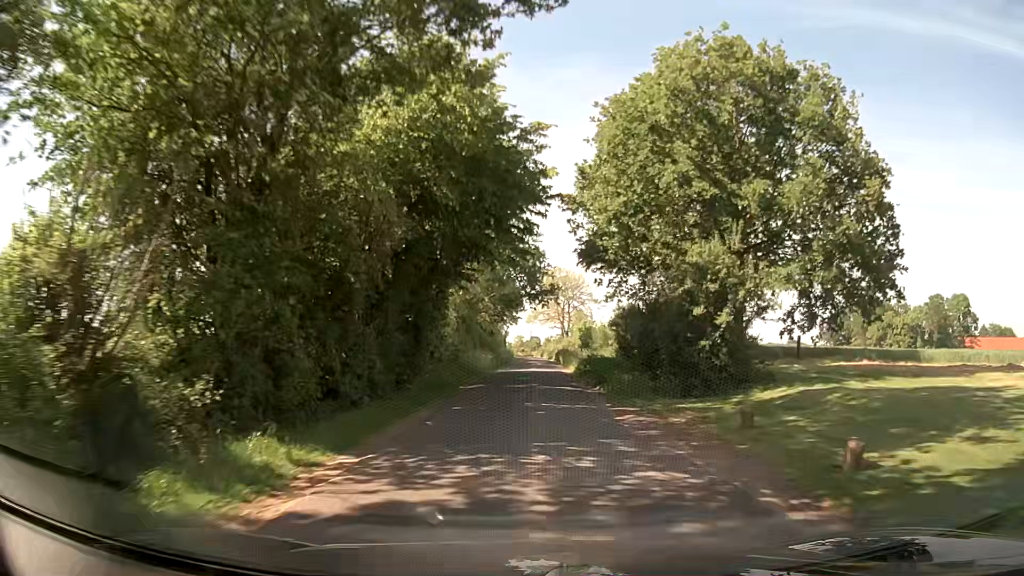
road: unclassified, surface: asphalt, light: Day
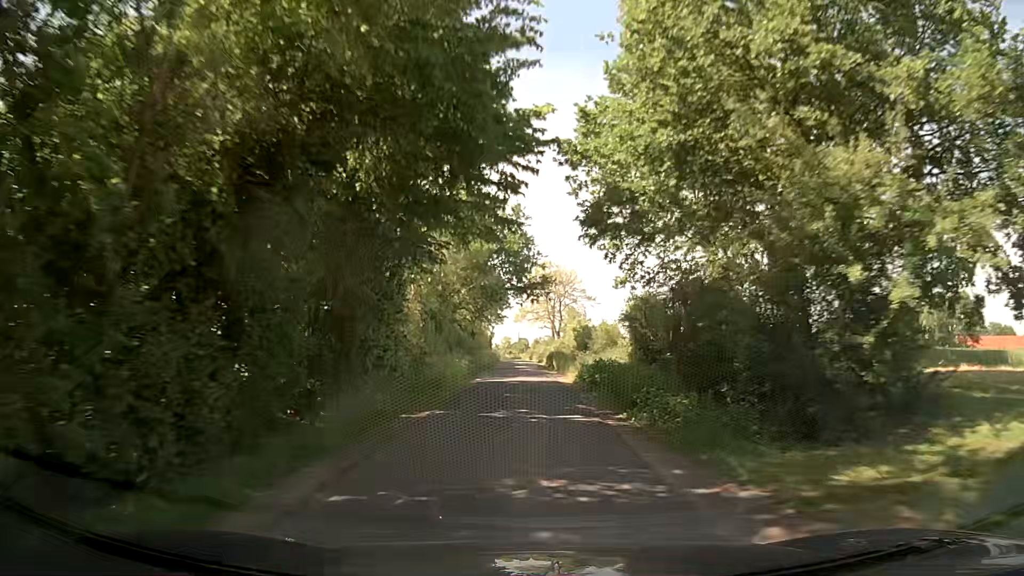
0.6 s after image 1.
(+0.1, +8.7) m; +1°
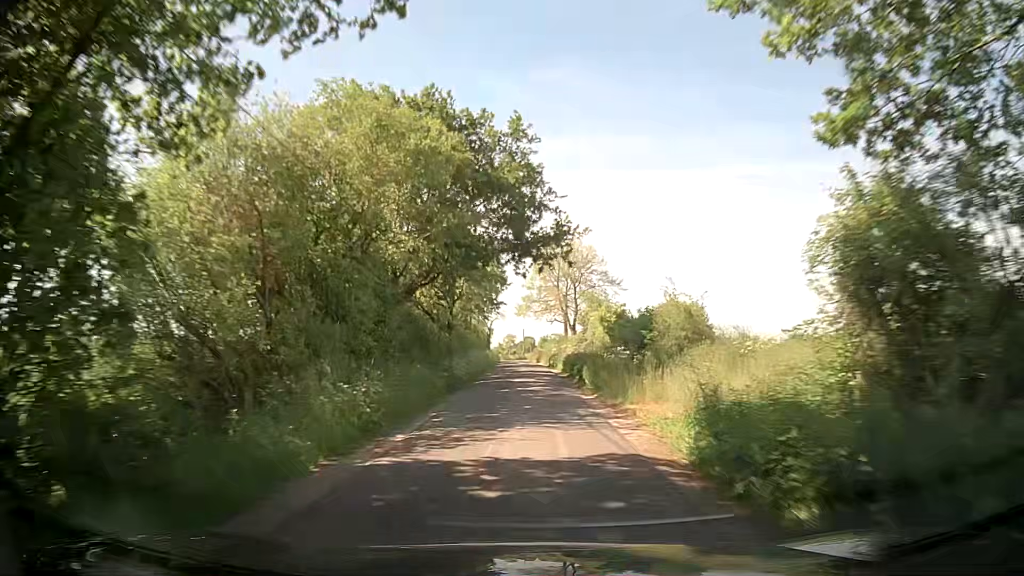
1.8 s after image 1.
(-0.1, +19.6) m; 0°
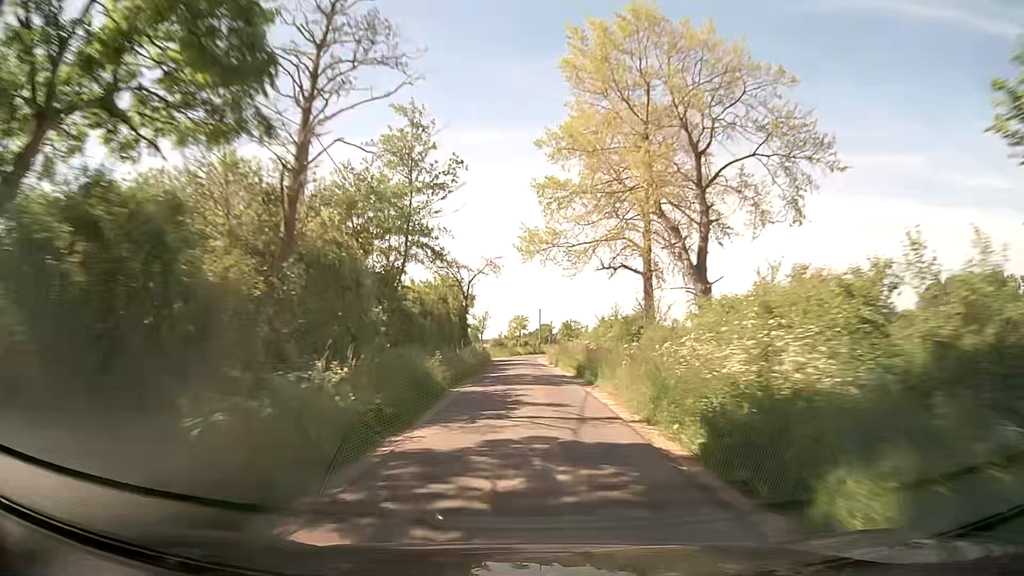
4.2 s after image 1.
(-0.7, +46.0) m; -2°
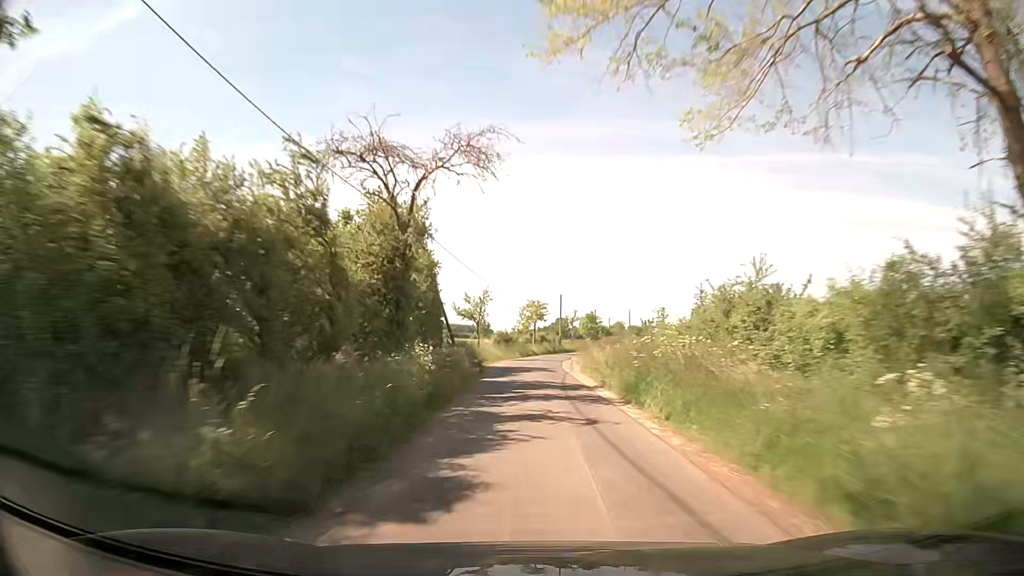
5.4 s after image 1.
(-0.4, +23.1) m; -2°
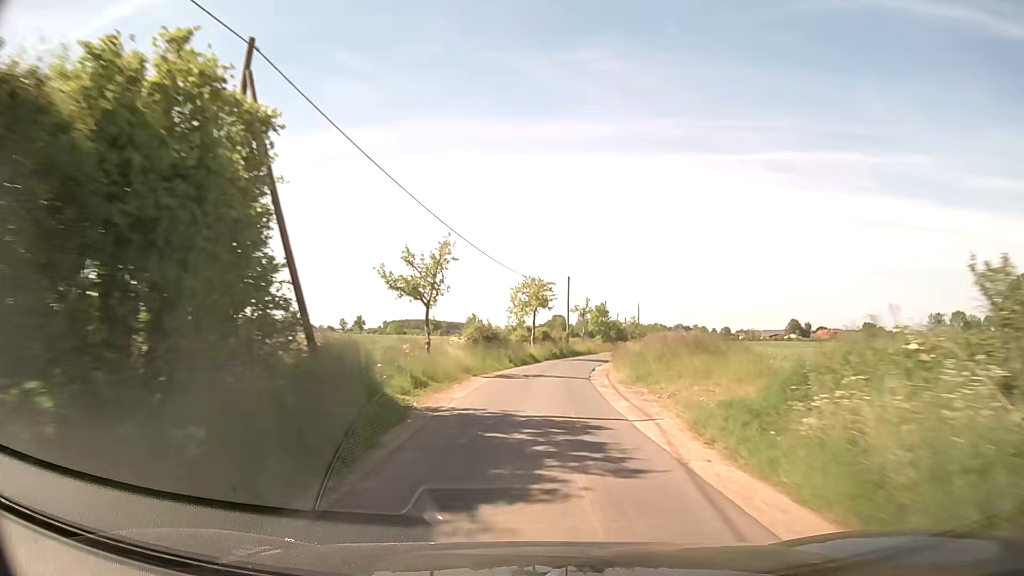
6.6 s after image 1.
(0.0, +22.3) m; 0°
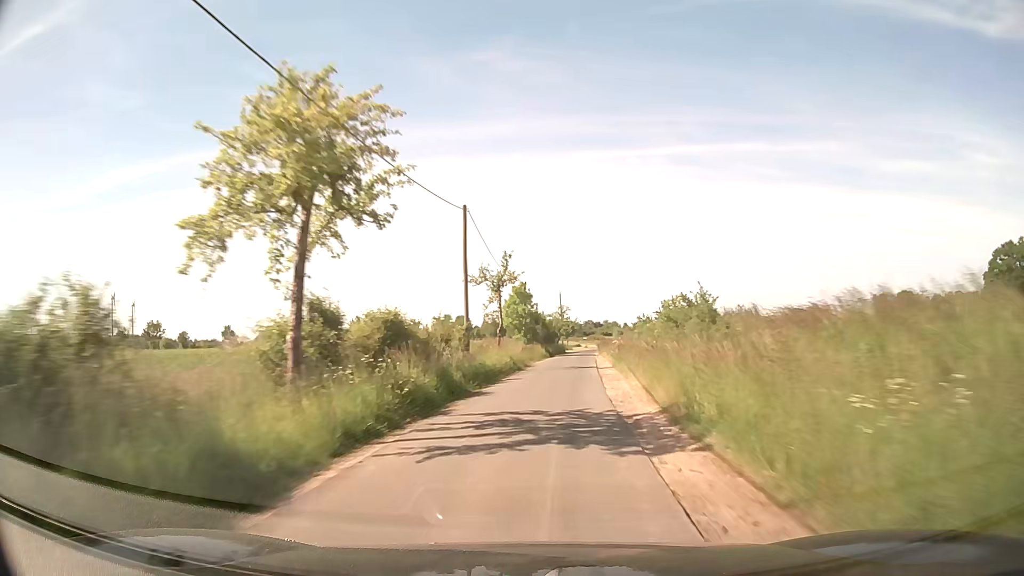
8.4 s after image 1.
(+2.0, +33.5) m; +8°
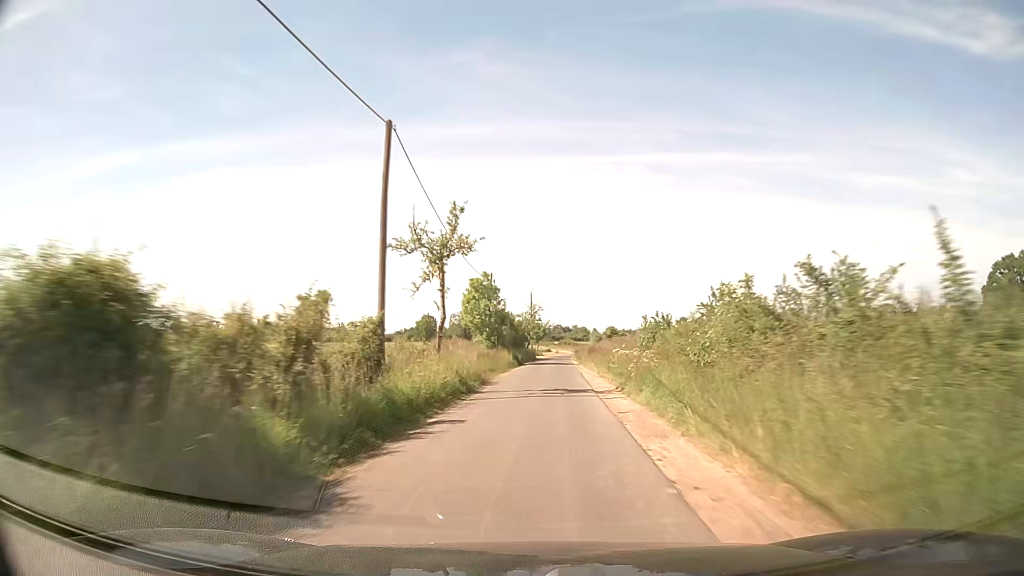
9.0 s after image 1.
(+0.2, +11.7) m; +2°
(0, +10) (0, +20) (+1, +30) (+1, +40) (+2, +50) (+3, +60) (+3, +70) (+4, +80) (+5, +90) (+6, +100) m
